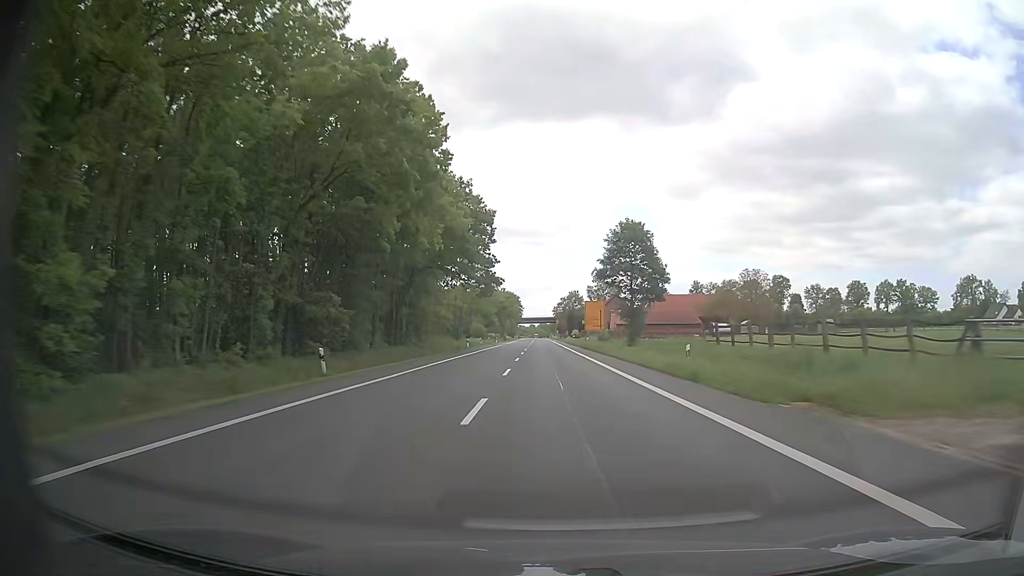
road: primary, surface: asphalt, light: Day
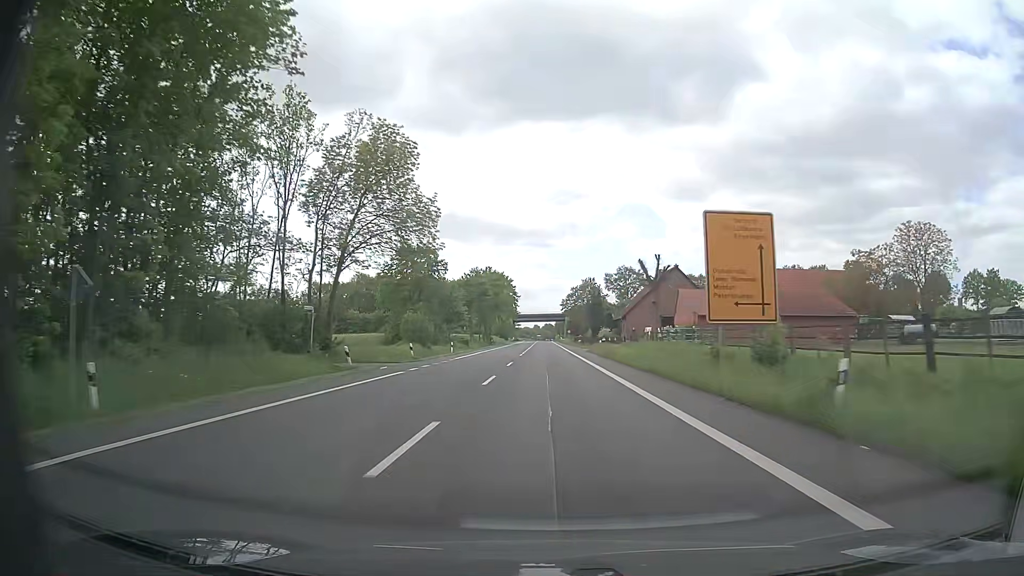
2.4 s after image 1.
(-0.6, +63.8) m; -1°
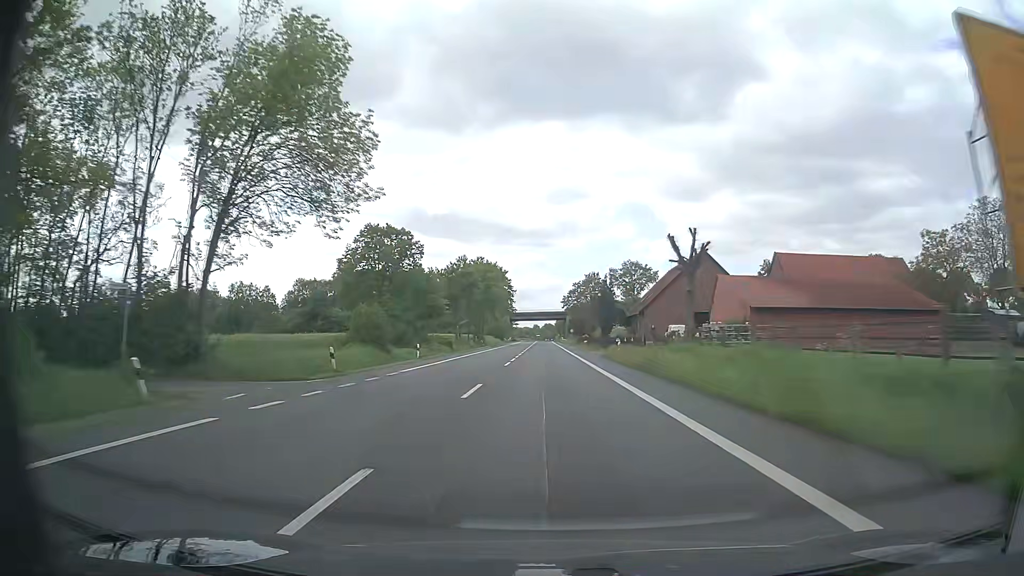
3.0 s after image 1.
(+0.1, +15.9) m; 0°
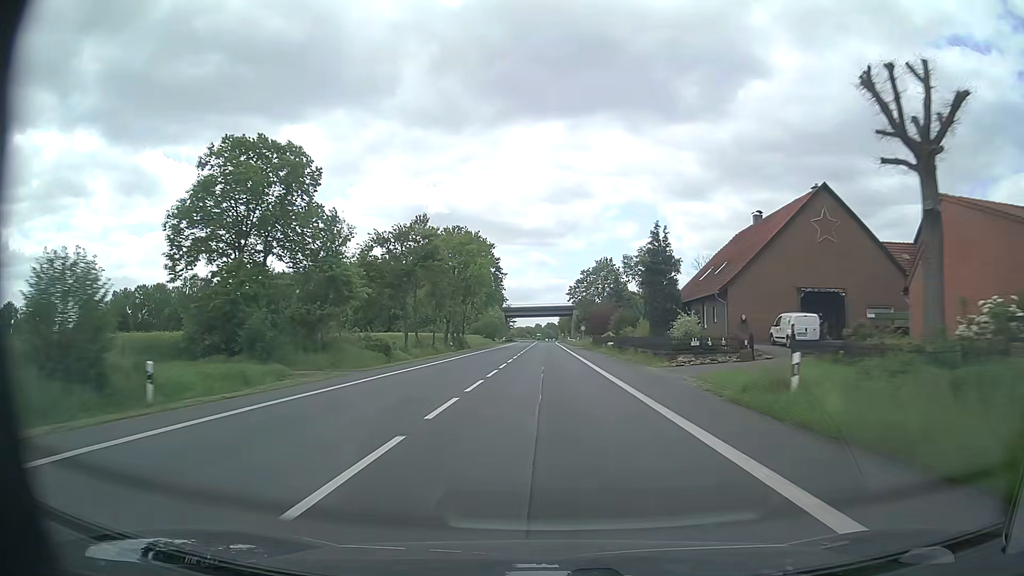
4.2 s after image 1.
(0.0, +31.9) m; 0°
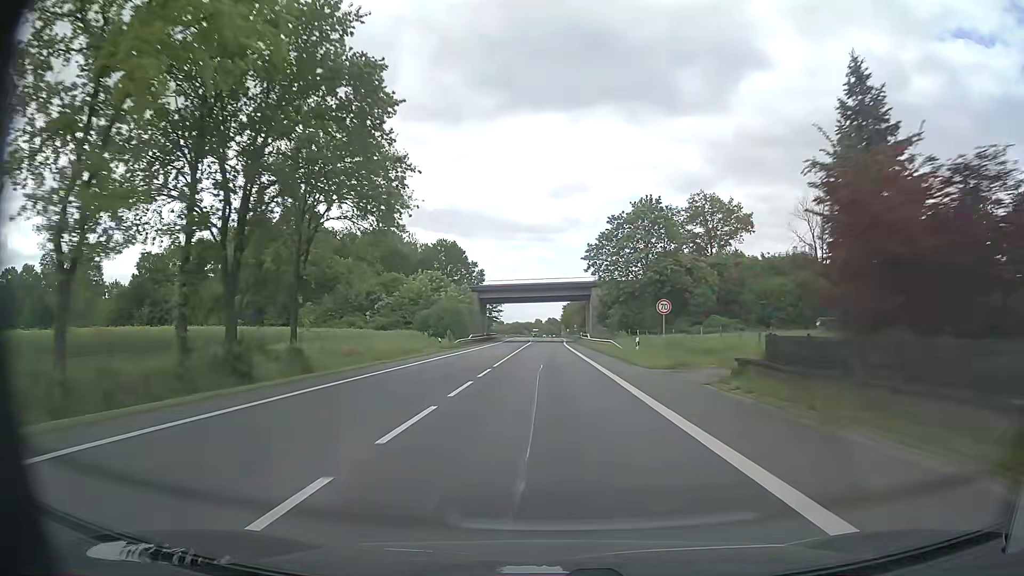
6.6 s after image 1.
(-0.1, +61.9) m; 0°
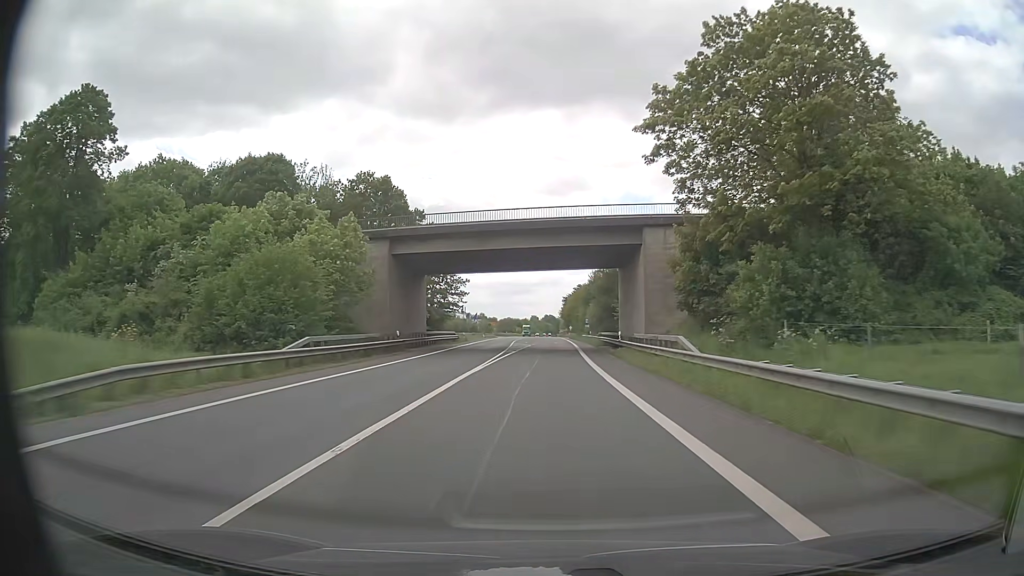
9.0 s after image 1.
(0.0, +52.3) m; 0°
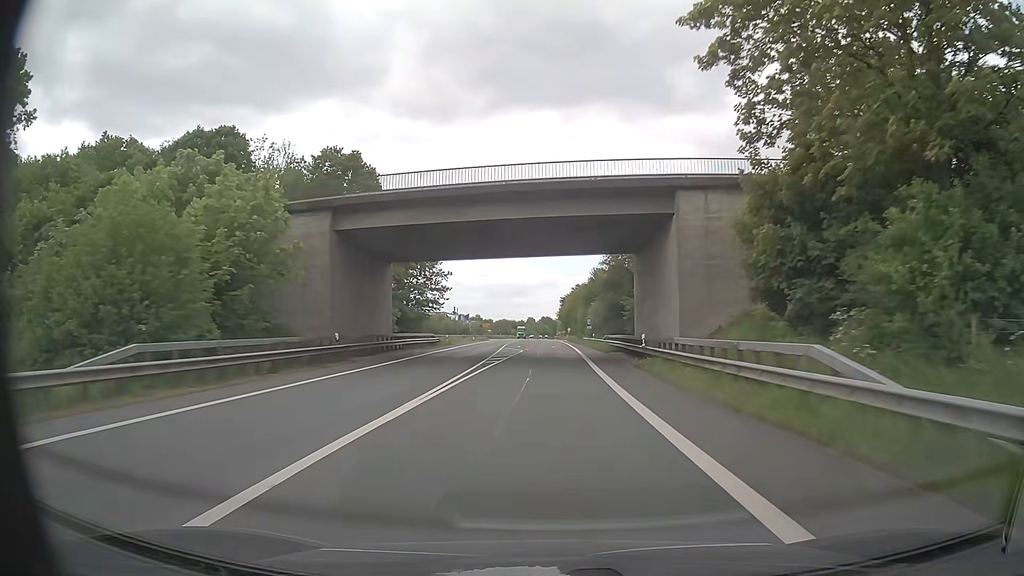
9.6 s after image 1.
(0.0, +11.4) m; 0°
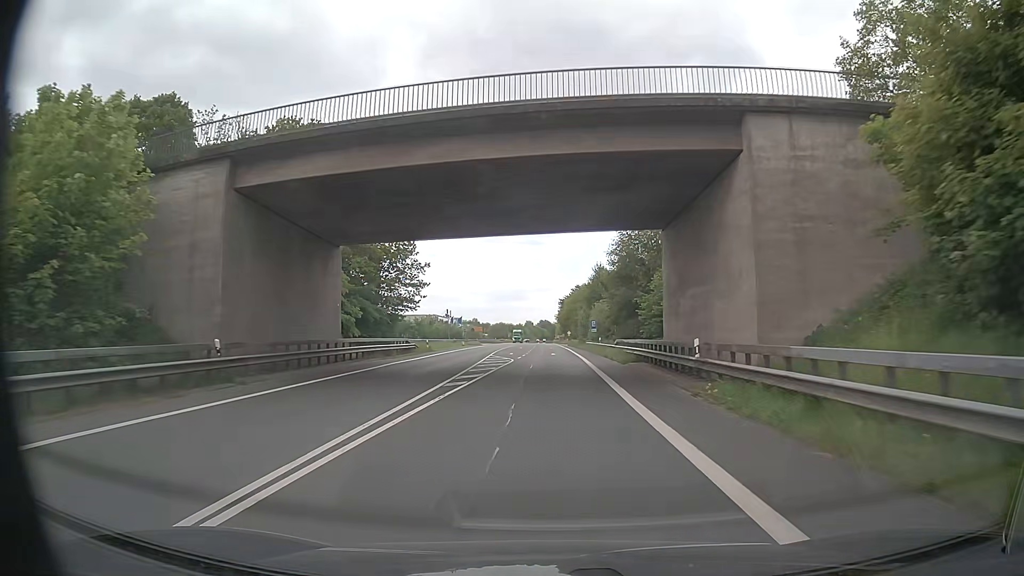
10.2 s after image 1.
(0.0, +11.1) m; 0°
(0, +10) (0, +20) (0, +30) (0, +40) (0, +50) (0, +60) (0, +70) (0, +80) (0, +90) (0, +100) m
